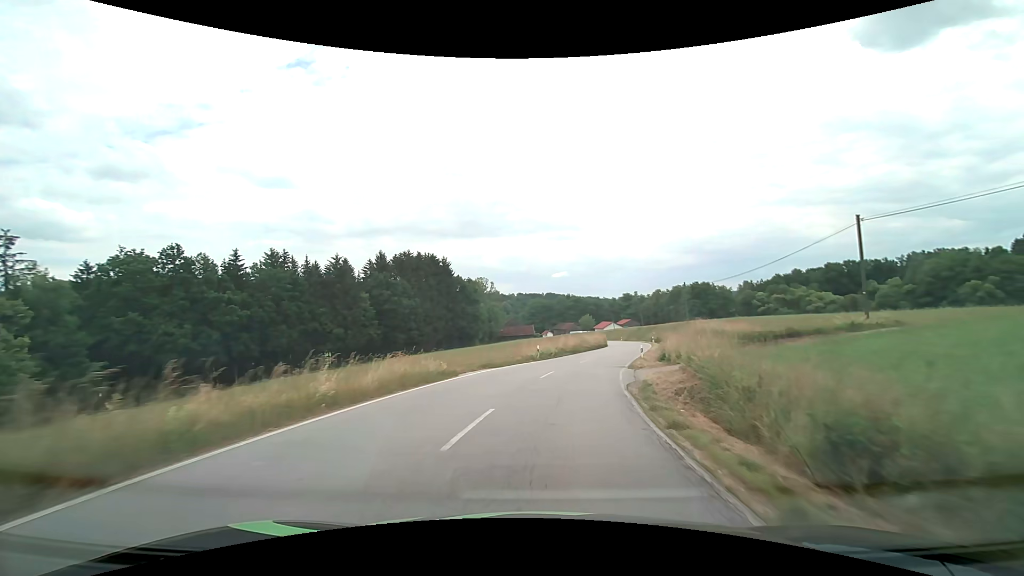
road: secondary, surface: asphalt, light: Day
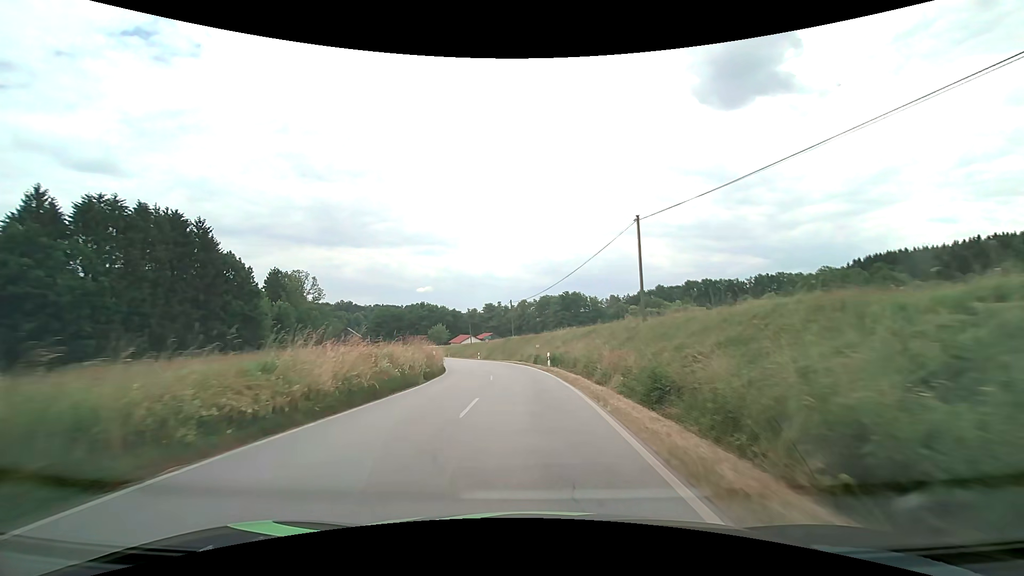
(+7.8, +43.4) m; +16°
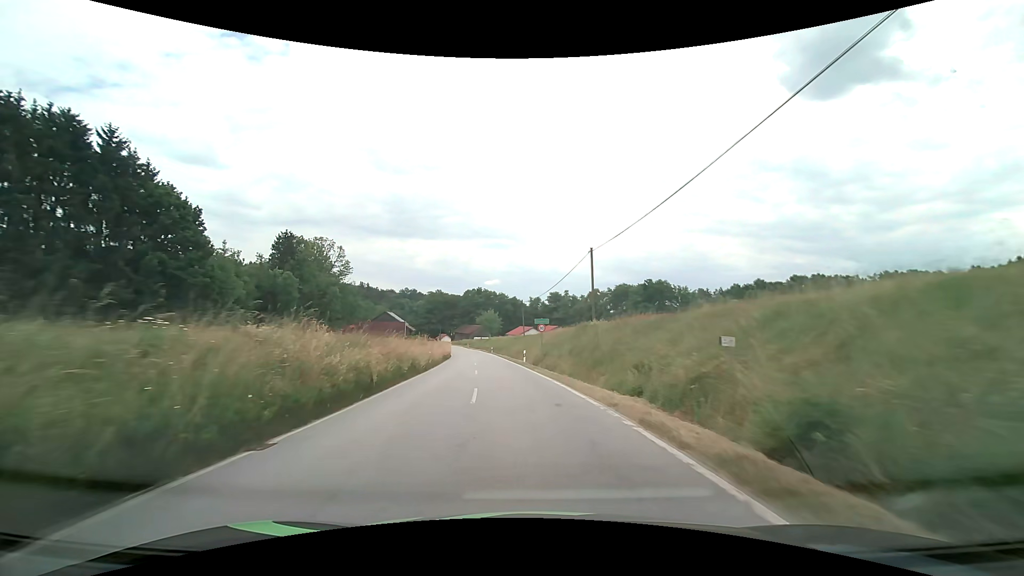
(-1.8, +34.2) m; -7°
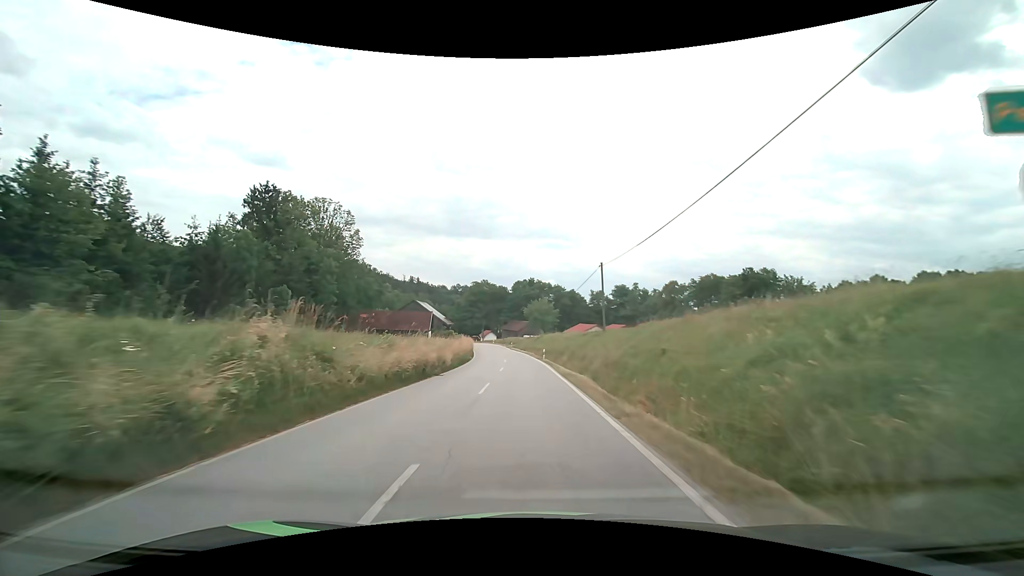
(-2.4, +33.7) m; -6°
